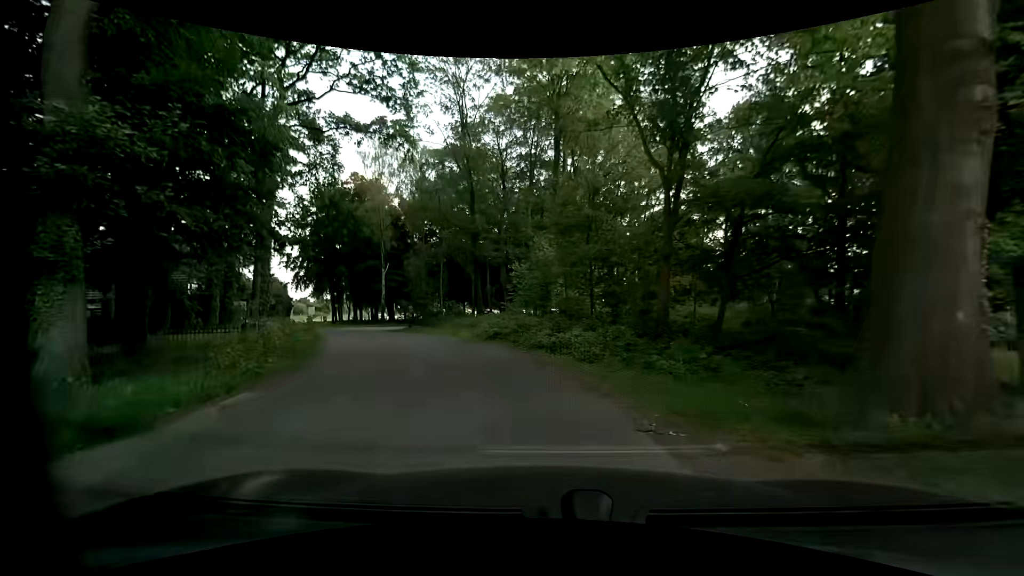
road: unclassified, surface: asphalt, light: Day
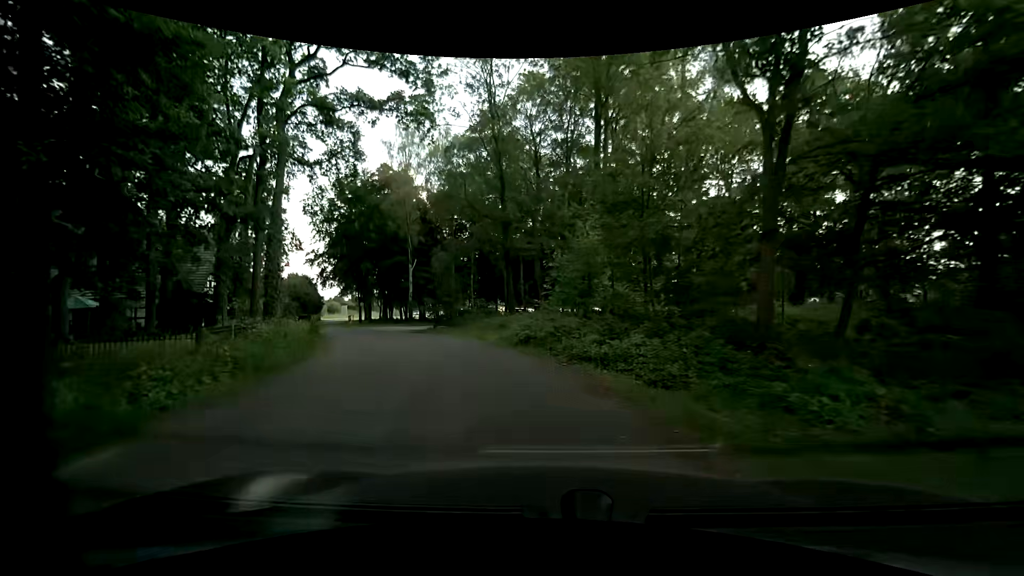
(0.0, +3.8) m; -2°
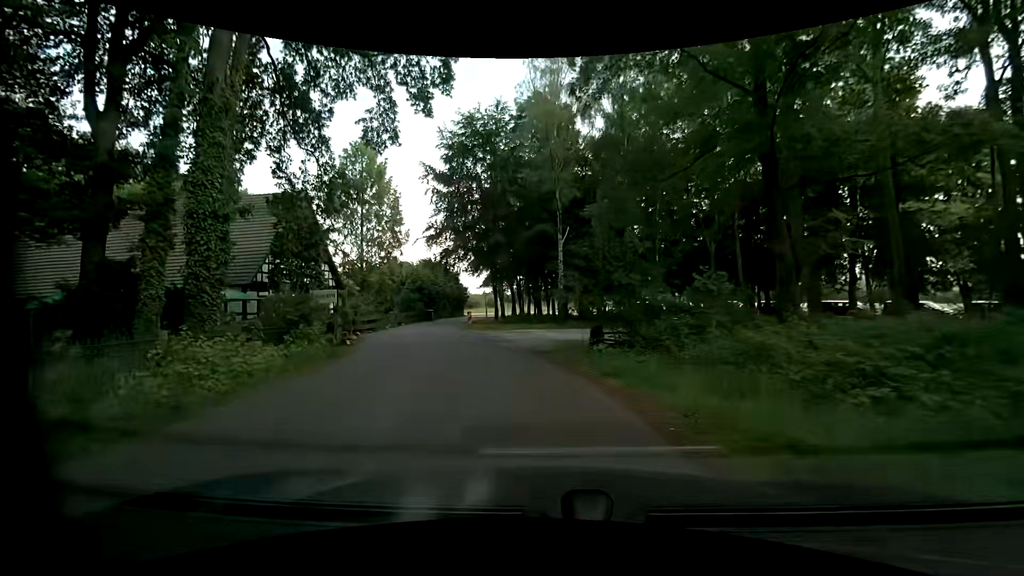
(-3.4, +19.1) m; -20°
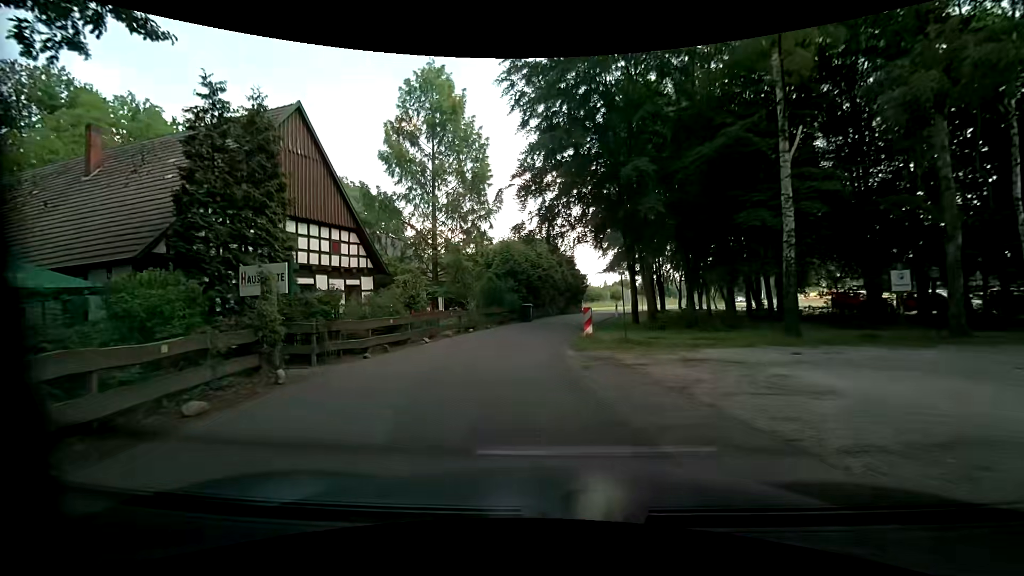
(-2.2, +16.9) m; -14°
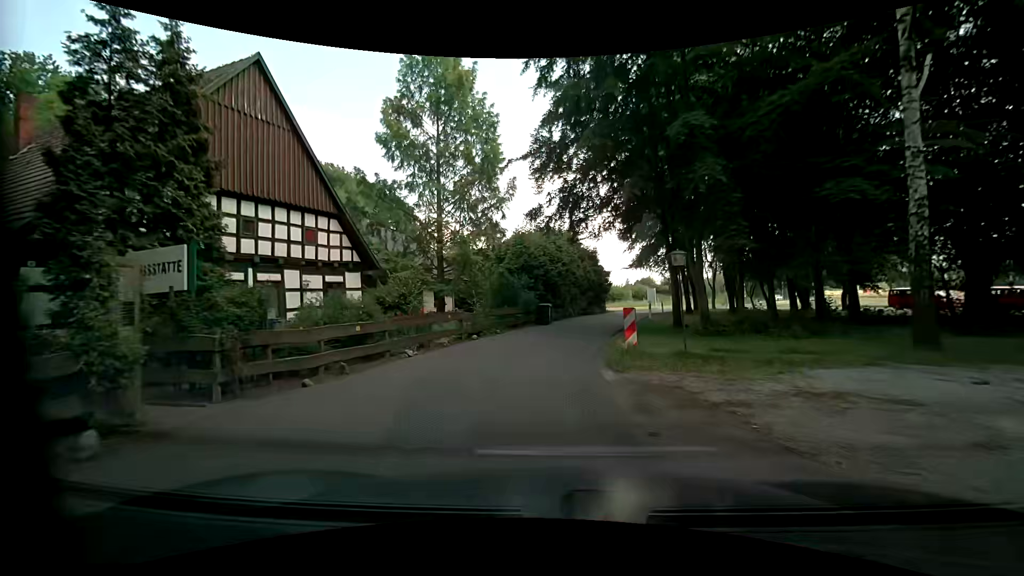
(-0.1, +4.3) m; -2°
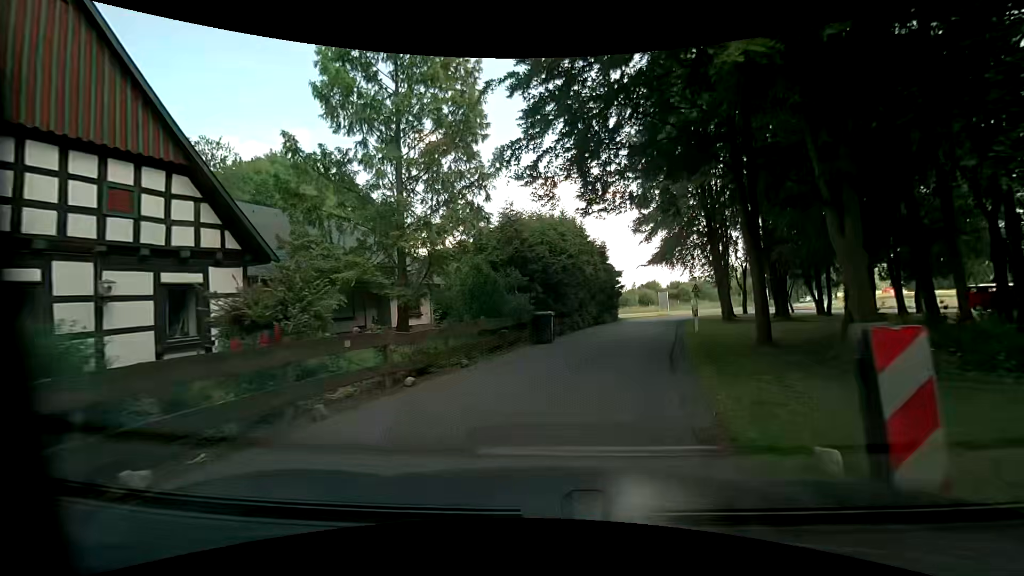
(0.0, +8.3) m; -2°
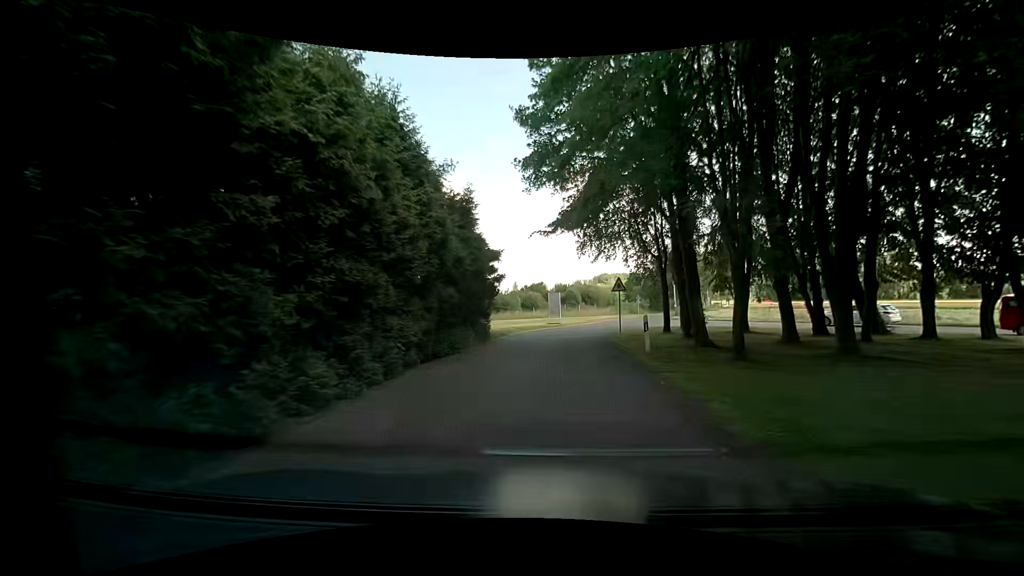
(+2.8, +18.5) m; +14°
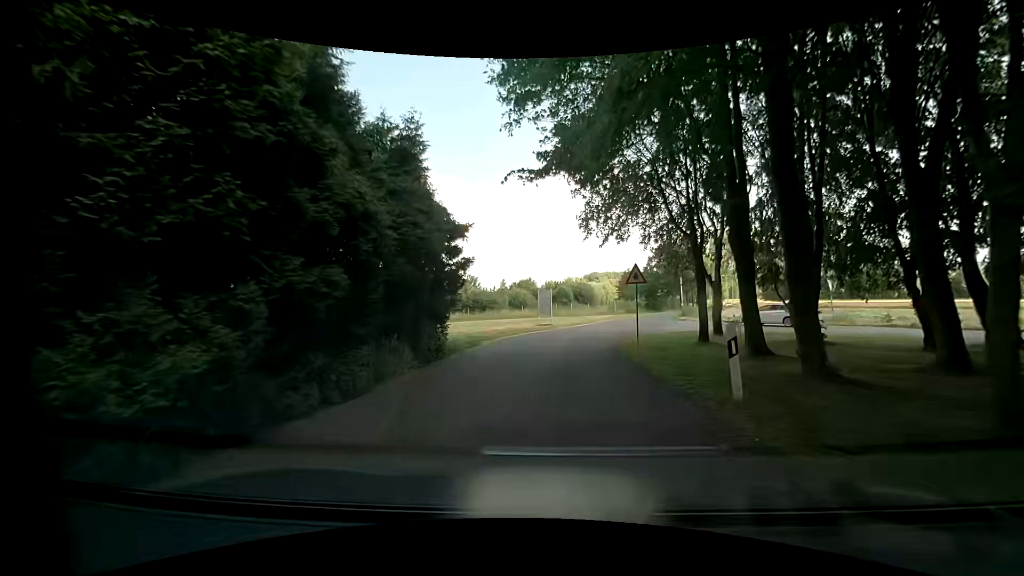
(+0.1, +7.2) m; +2°
(0, +10) (0, +20) (+1, +30) (+4, +39) (+8, +49) (+11, +58) (+15, +67) (+19, +77) (+23, +86) (+27, +95) m
